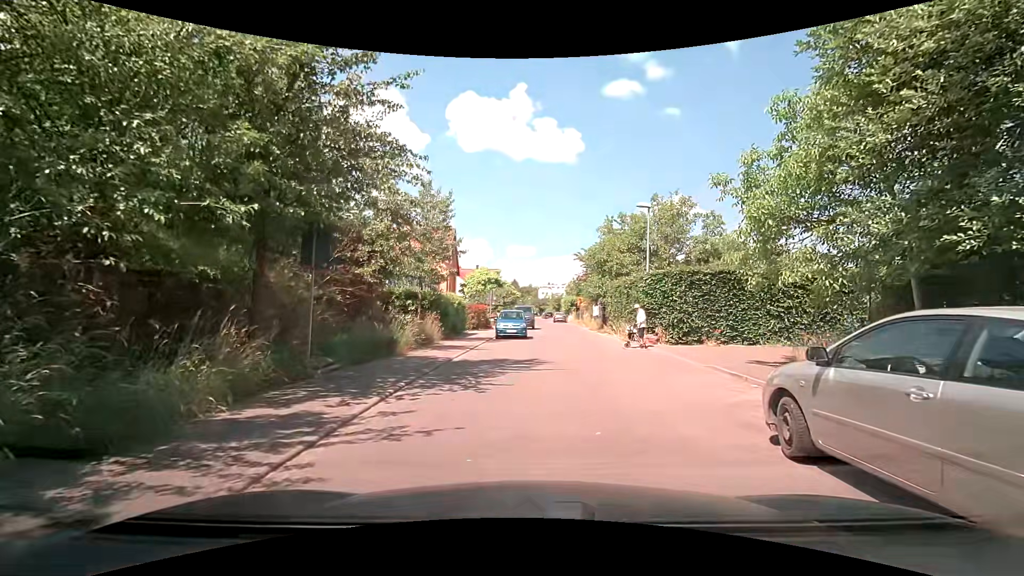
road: residential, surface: asphalt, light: Day
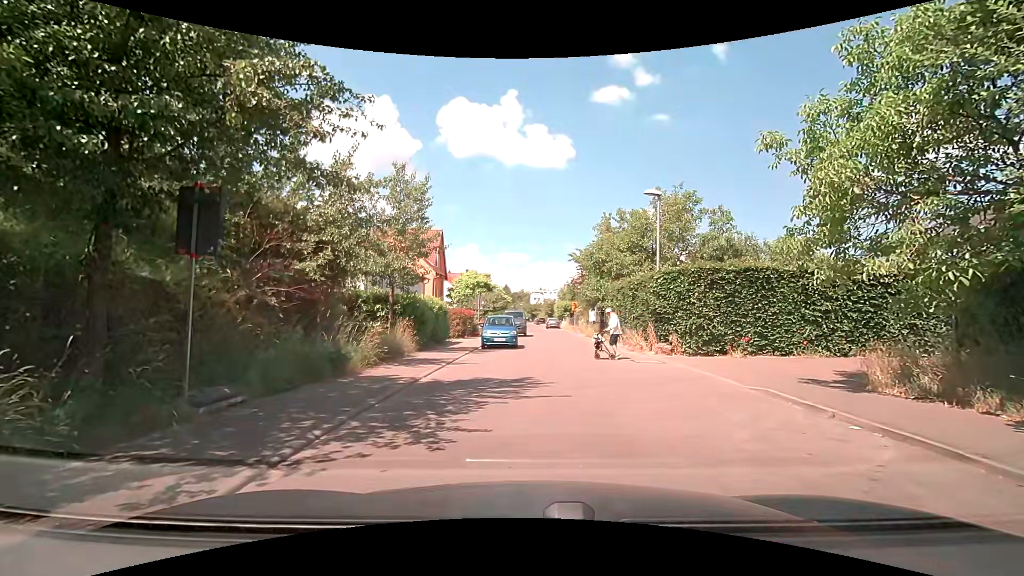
(+0.1, +3.1) m; +2°
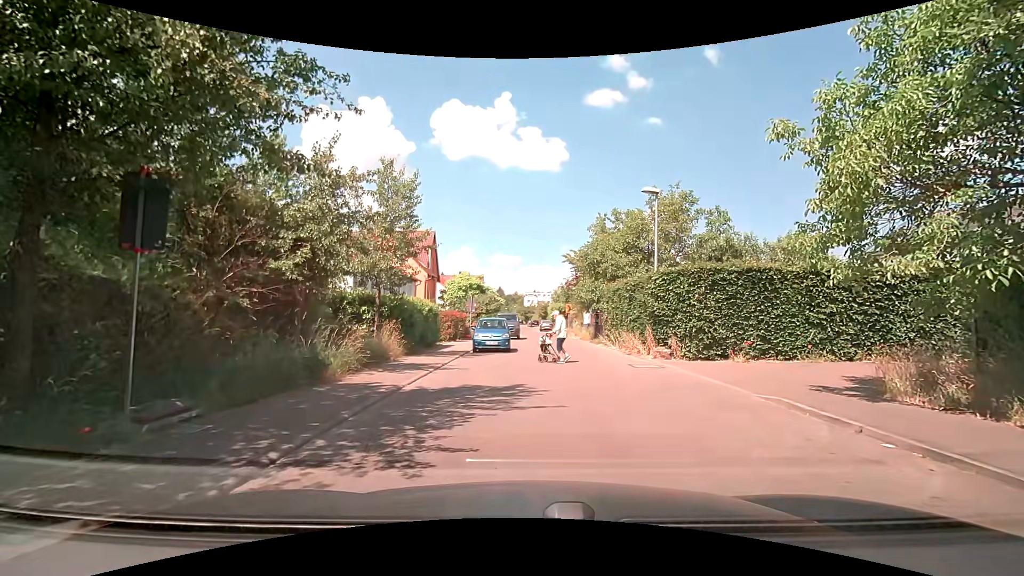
(0.0, +0.8) m; 0°
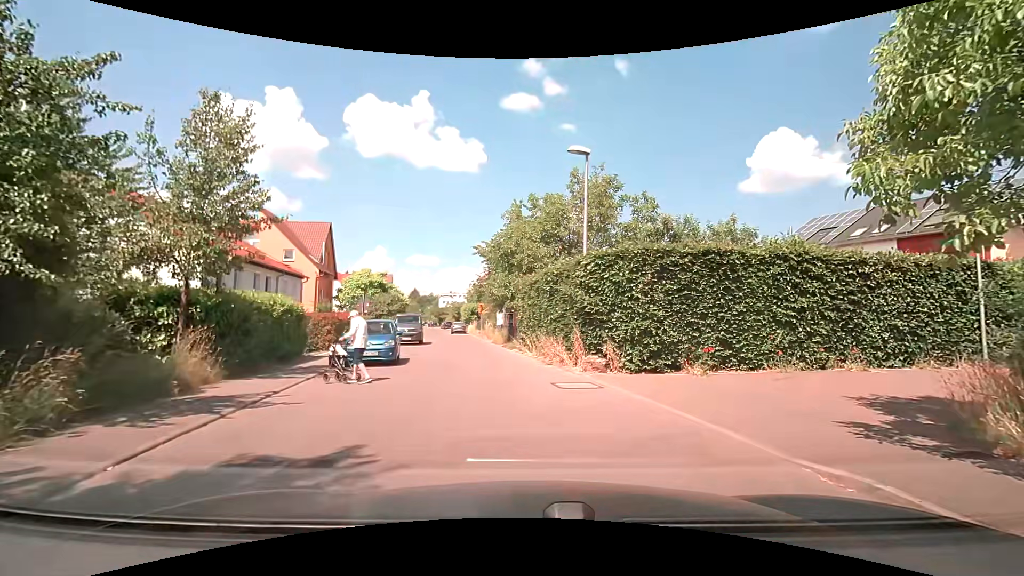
(+0.4, +5.0) m; +10°
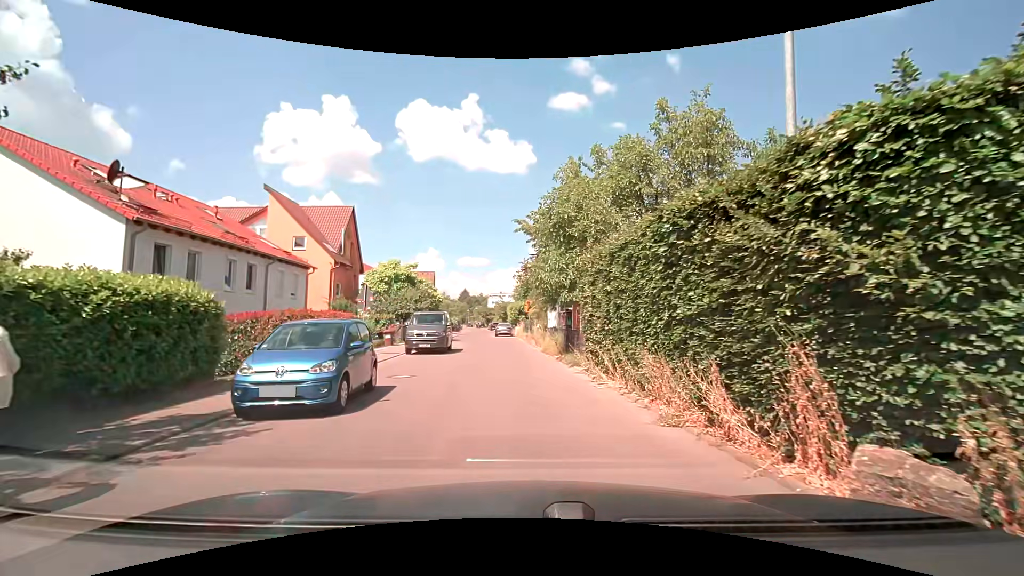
(-0.4, +8.7) m; -7°
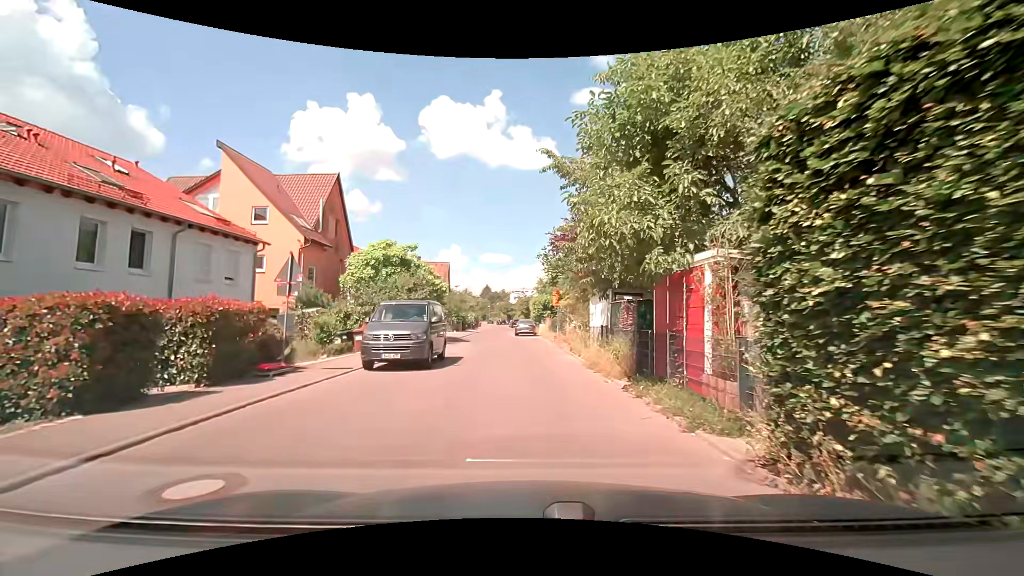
(-0.2, +9.0) m; -3°
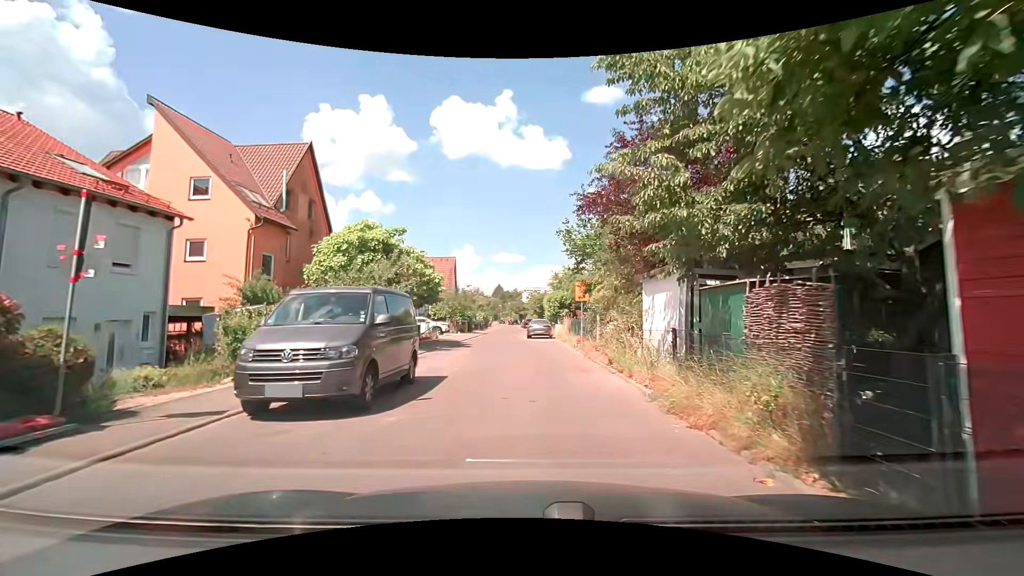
(0.0, +6.5) m; -1°
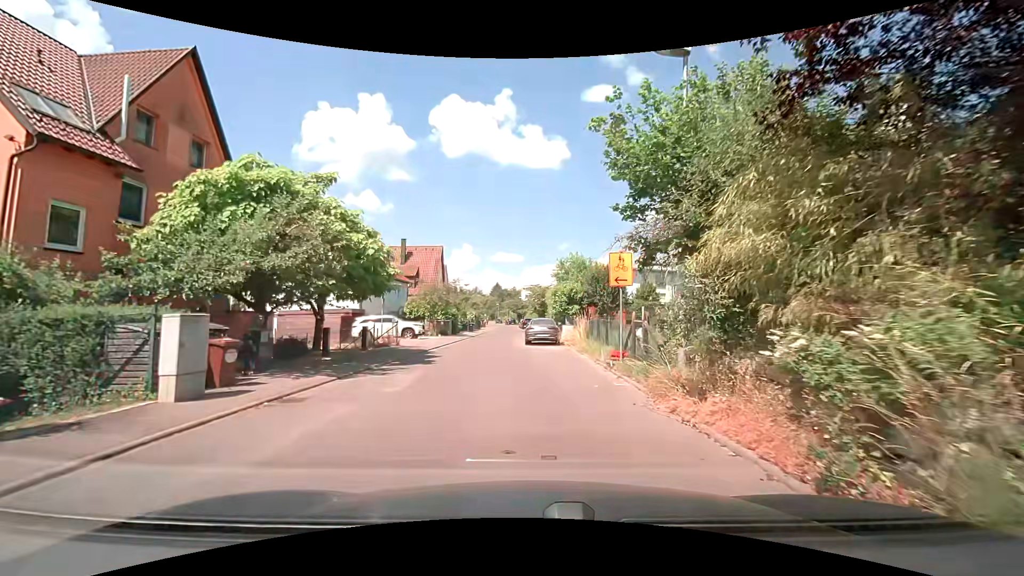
(+0.1, +10.0) m; 0°
